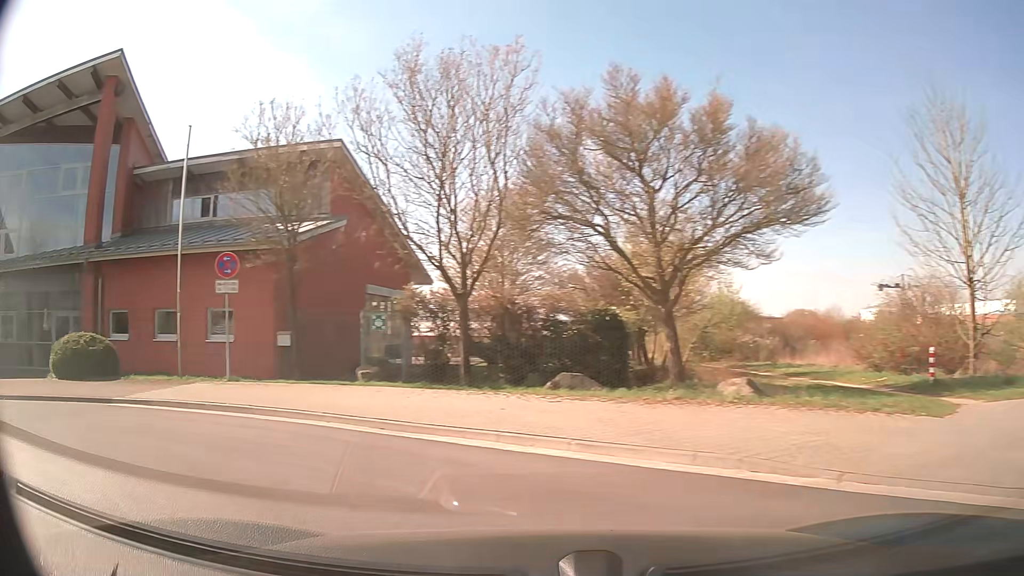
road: residential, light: Day
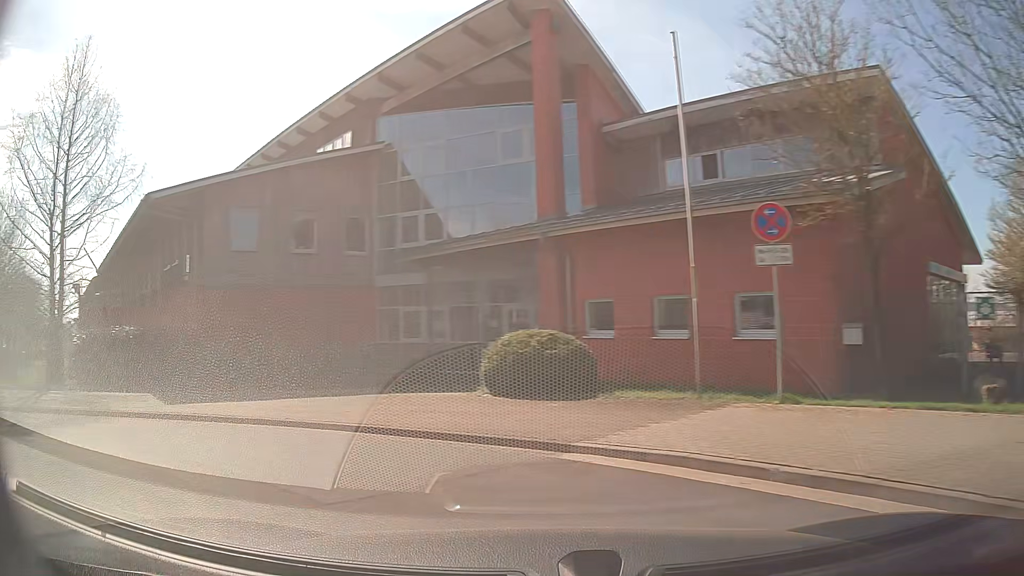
(-2.1, +5.5) m; -42°
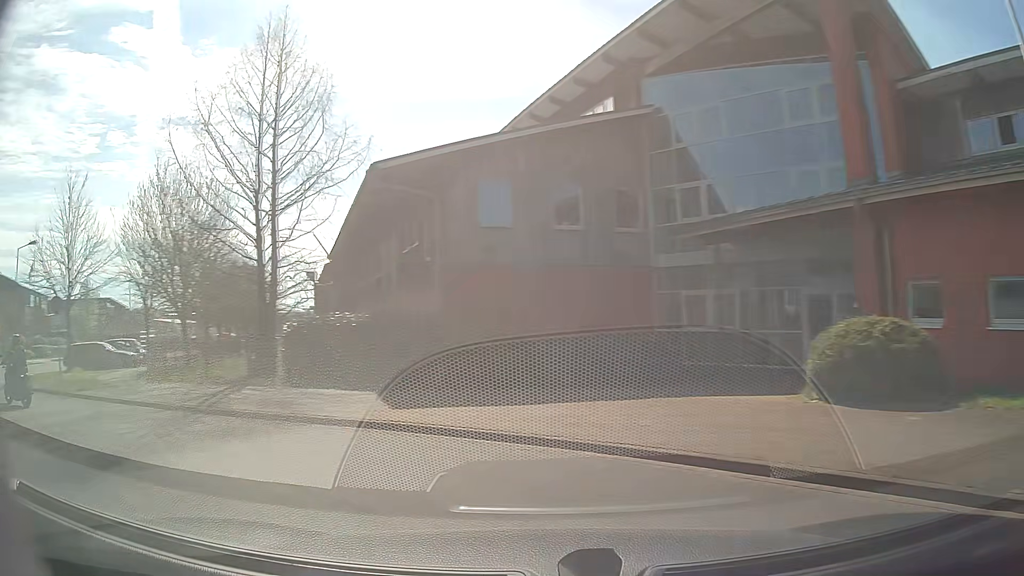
(-0.6, +3.0) m; -22°
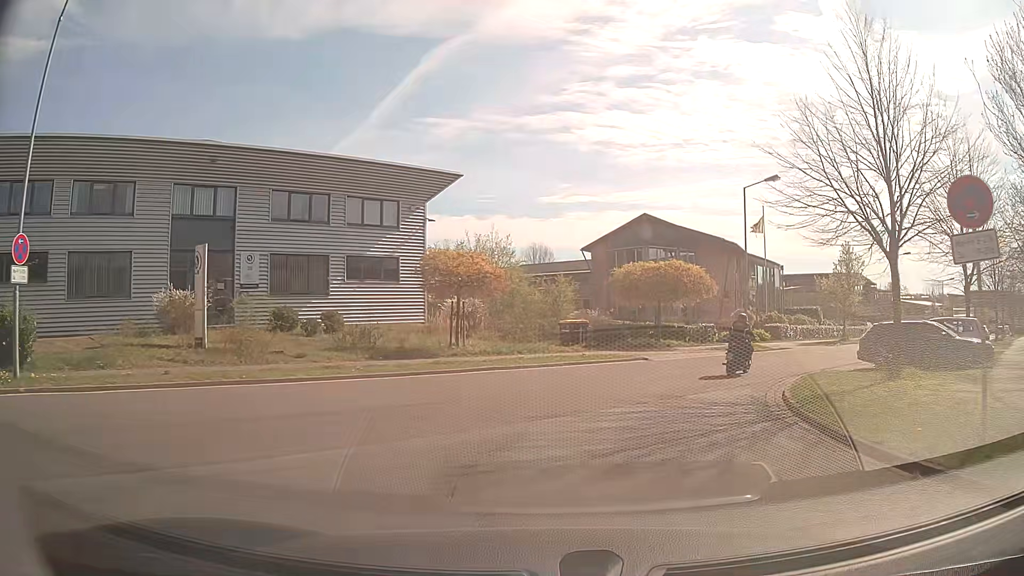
(-10.9, +11.0) m; -64°
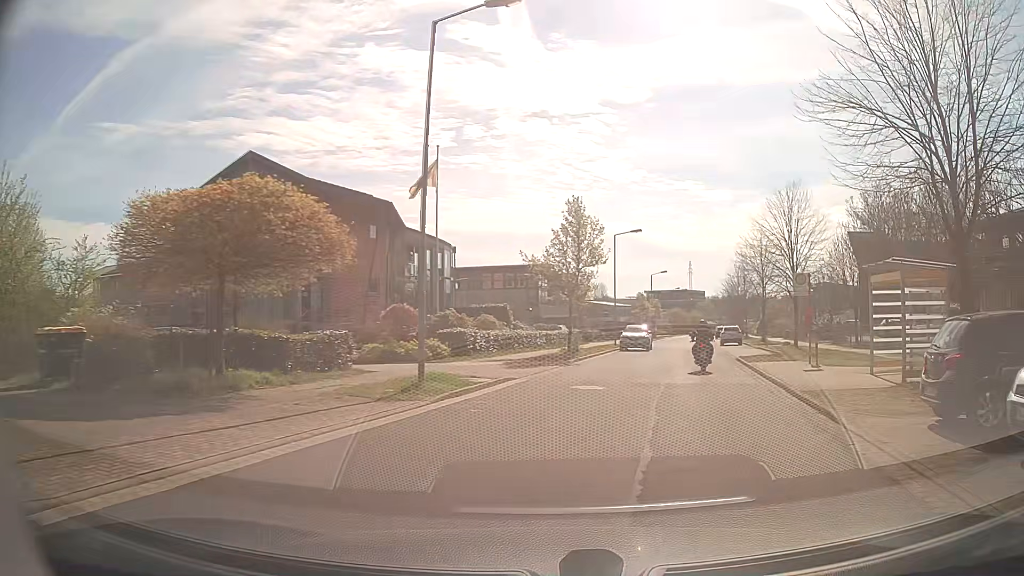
(+4.3, +19.1) m; +29°
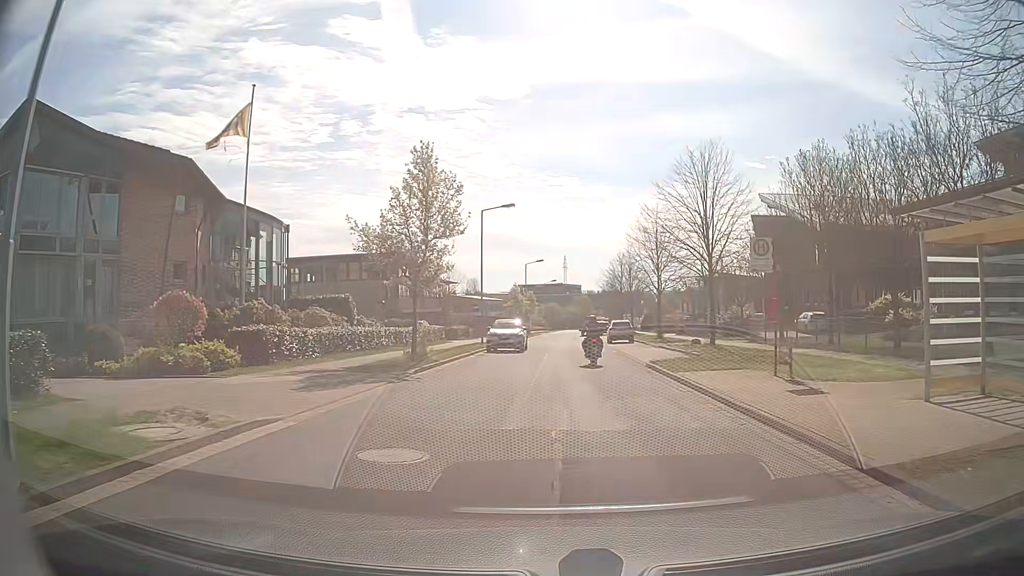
(+1.1, +8.6) m; +12°
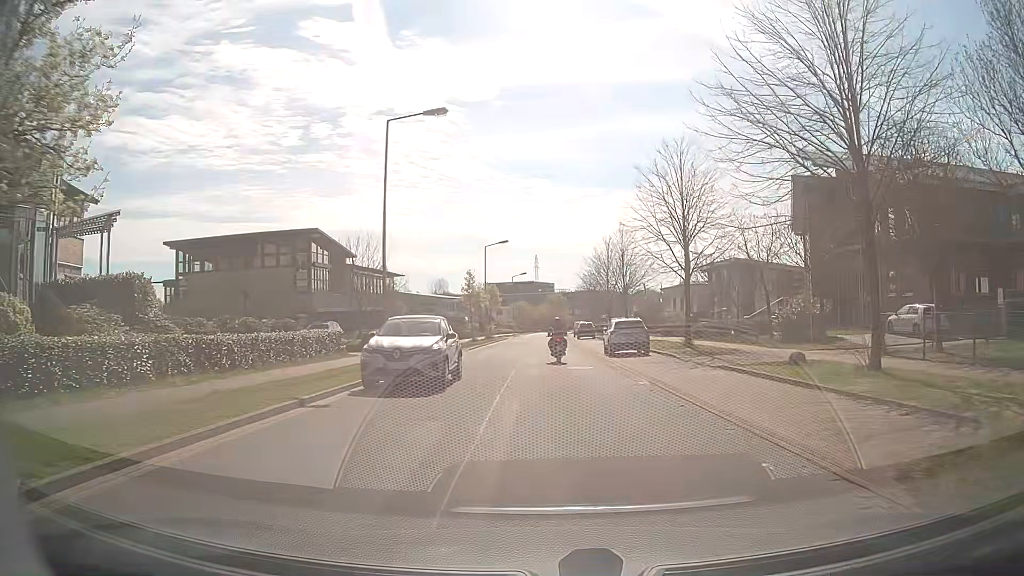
(+0.4, +18.4) m; +2°
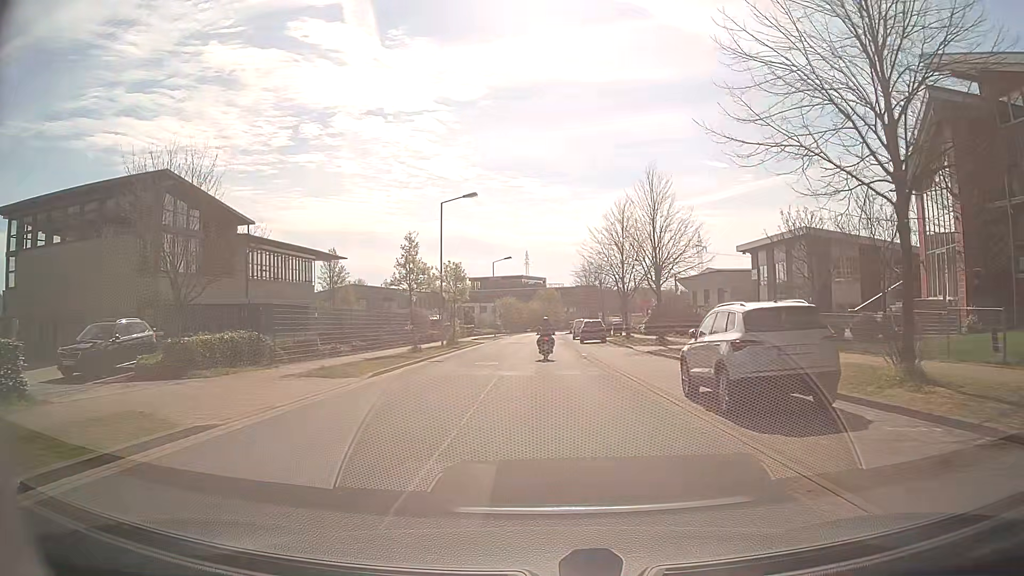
(+0.1, +20.2) m; 0°
(0, +10) (0, +20) (0, +30) (0, +40) (0, +50) (0, +60) (0, +70) (0, +80) (0, +90) (+1, +100) m
